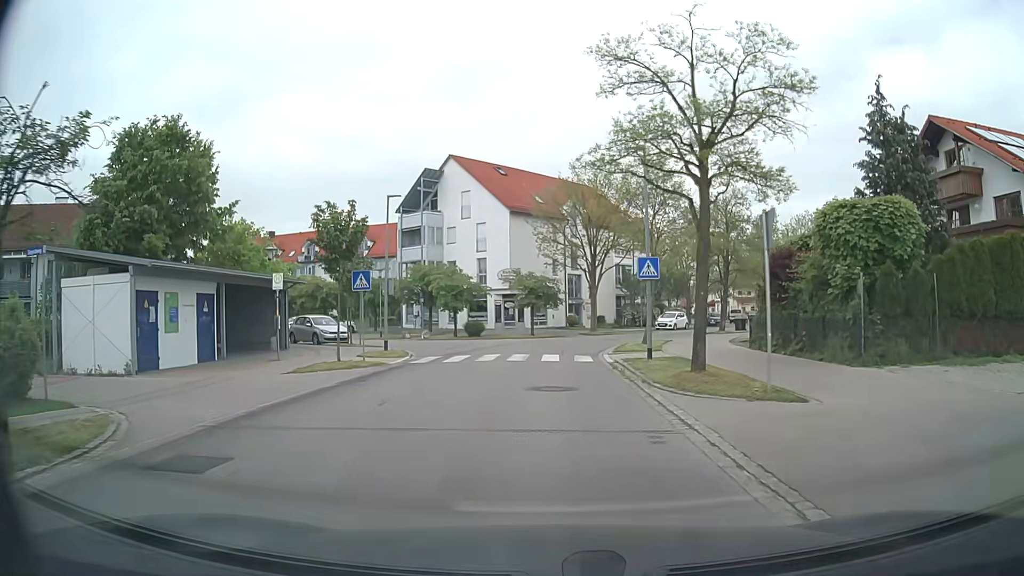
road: residential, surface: asphalt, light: Day
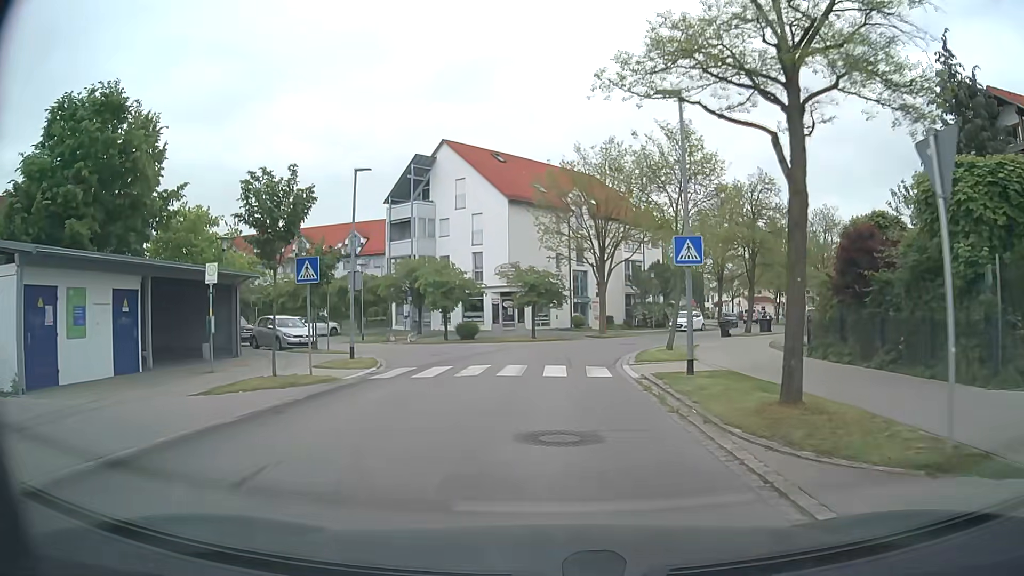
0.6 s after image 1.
(0.0, +5.1) m; 0°
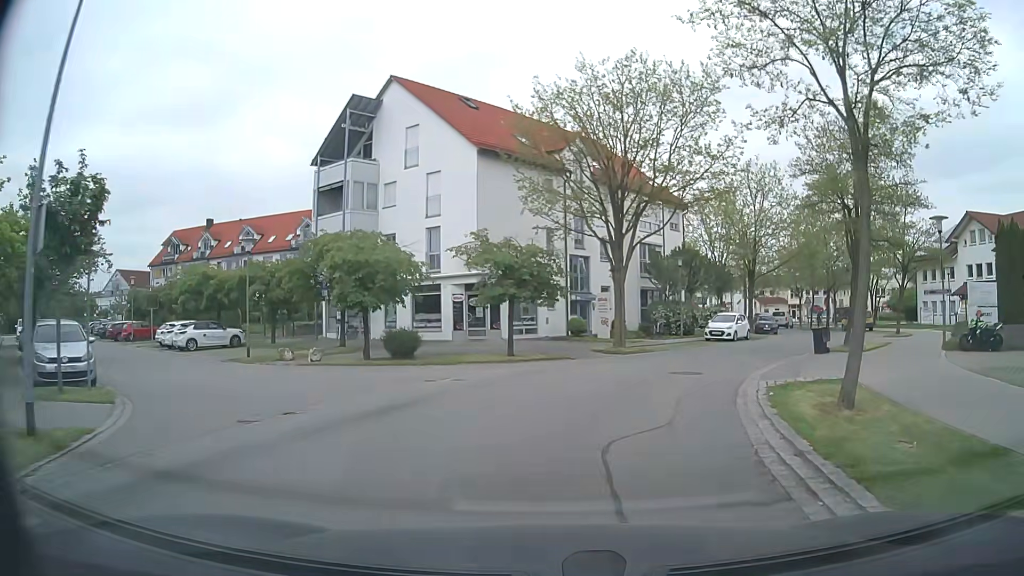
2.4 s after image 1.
(0.0, +14.6) m; +1°
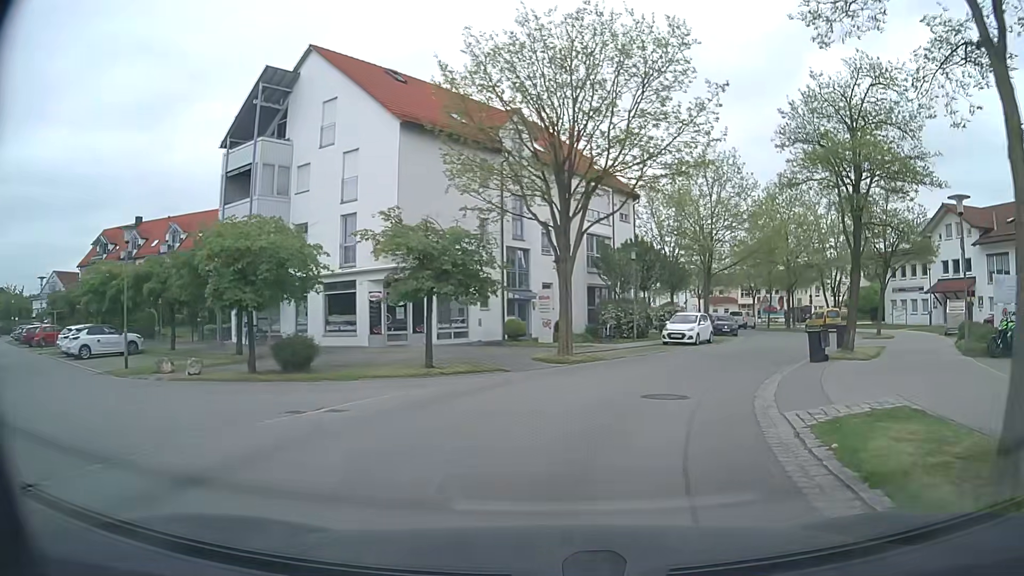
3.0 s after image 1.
(+0.2, +4.7) m; +5°
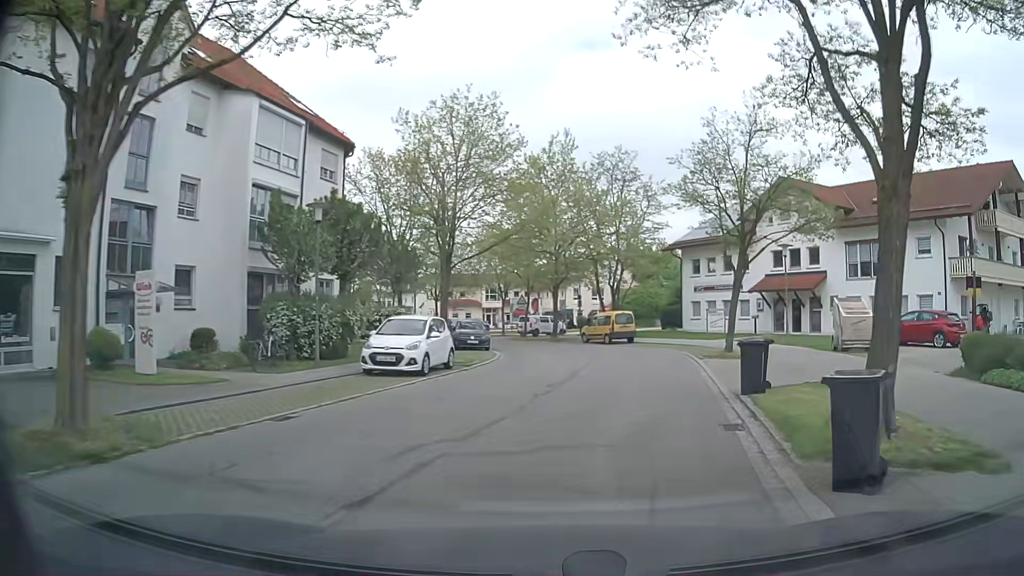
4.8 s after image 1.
(+2.8, +14.0) m; +22°
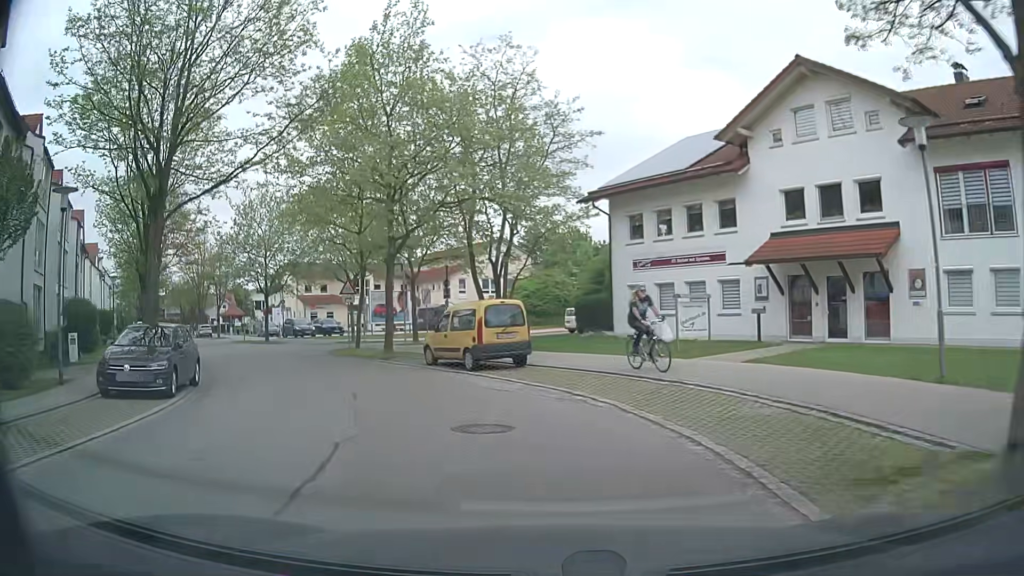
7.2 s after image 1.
(+2.7, +19.8) m; +9°
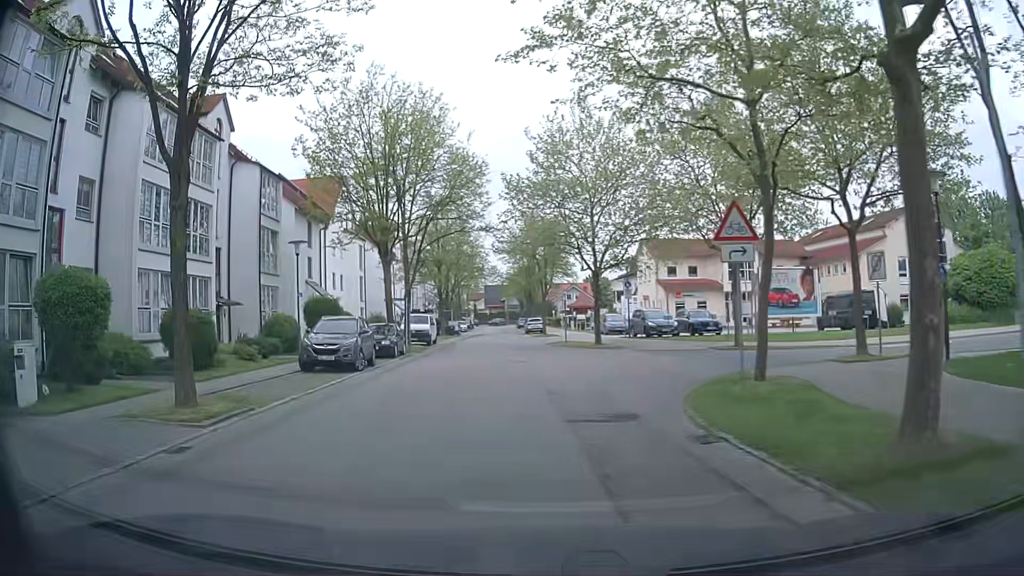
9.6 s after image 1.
(-4.9, +18.5) m; -32°
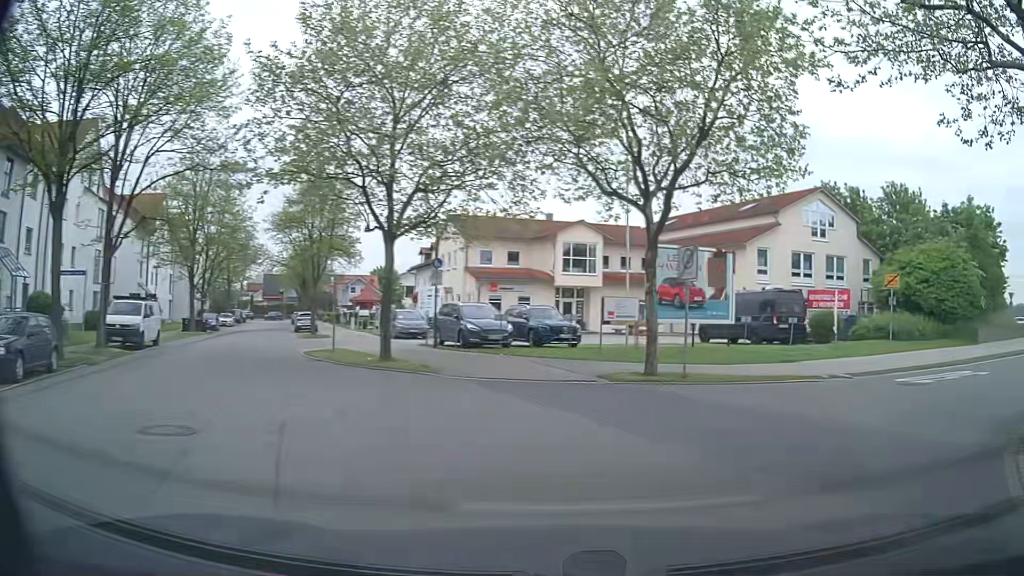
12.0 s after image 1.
(+0.3, +14.3) m; +17°
(+4, +9) (+12, +15) (+21, +18) (+31, +22) (+40, +24) (+50, +23) (+60, +22) (+69, +26) (+74, +35) (+71, +45) m
